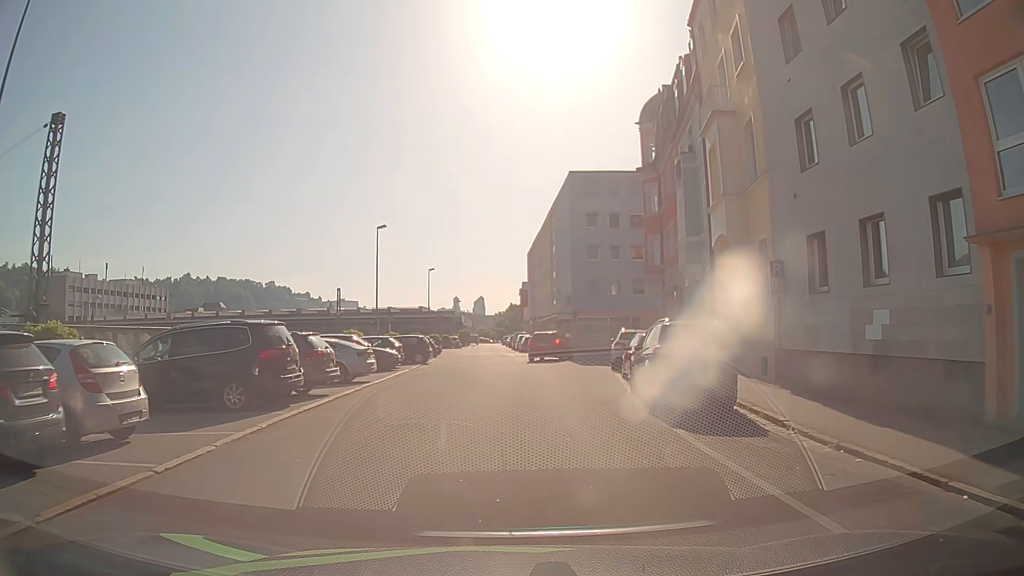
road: residential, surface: asphalt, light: Day
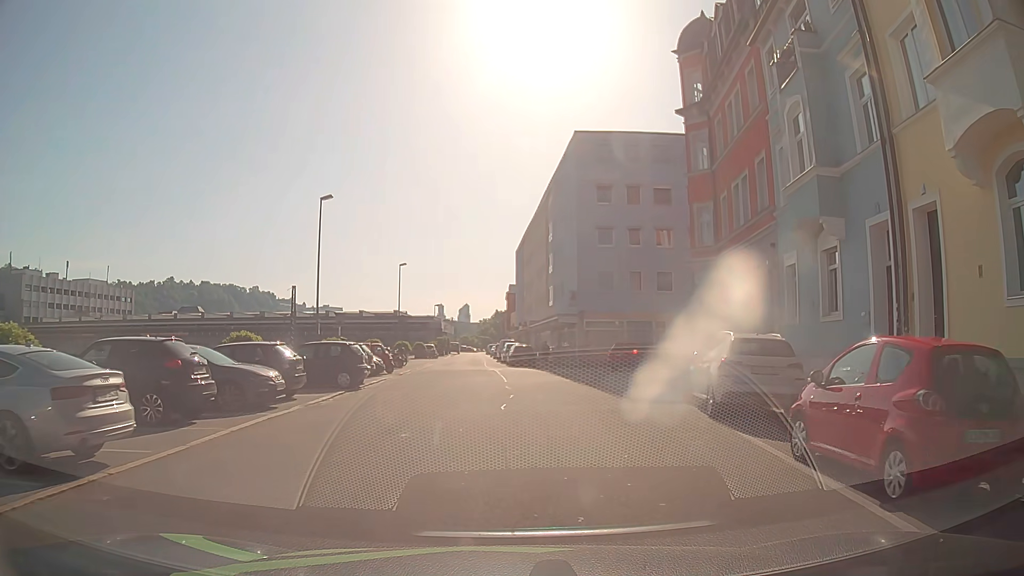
(+0.1, +13.7) m; +1°
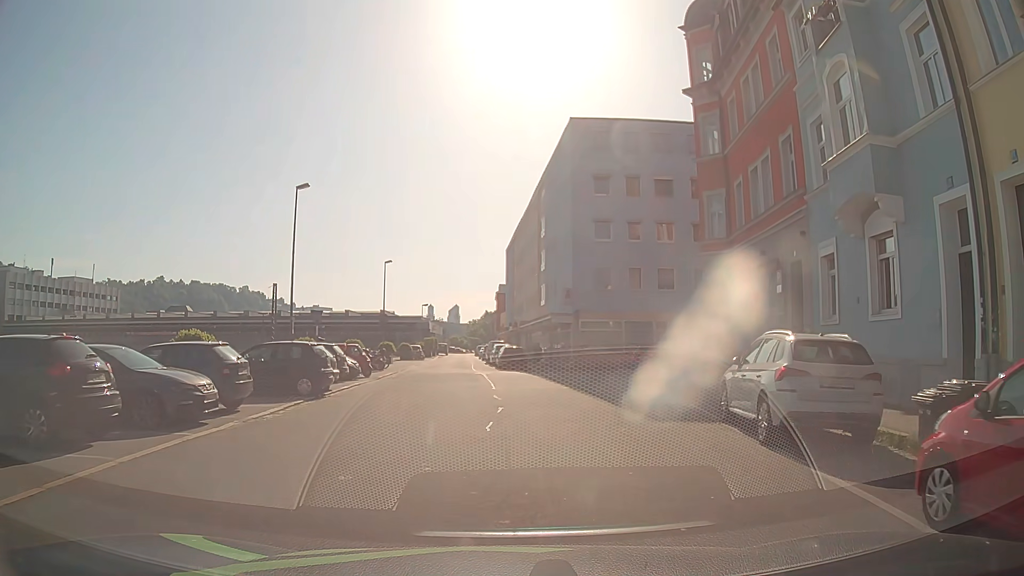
(0.0, +3.1) m; 0°
(0, +10) (0, +20) (0, +30) (-1, +40) (-2, +50) (-2, +60) (-3, +70) (-3, +80) (-3, +90) (-4, +100) m
